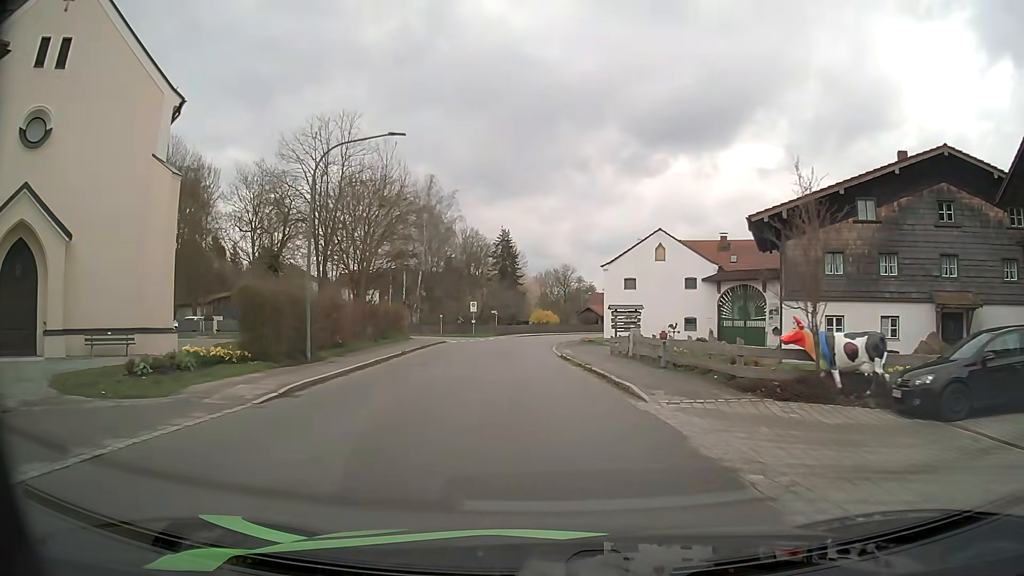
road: tertiary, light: Day
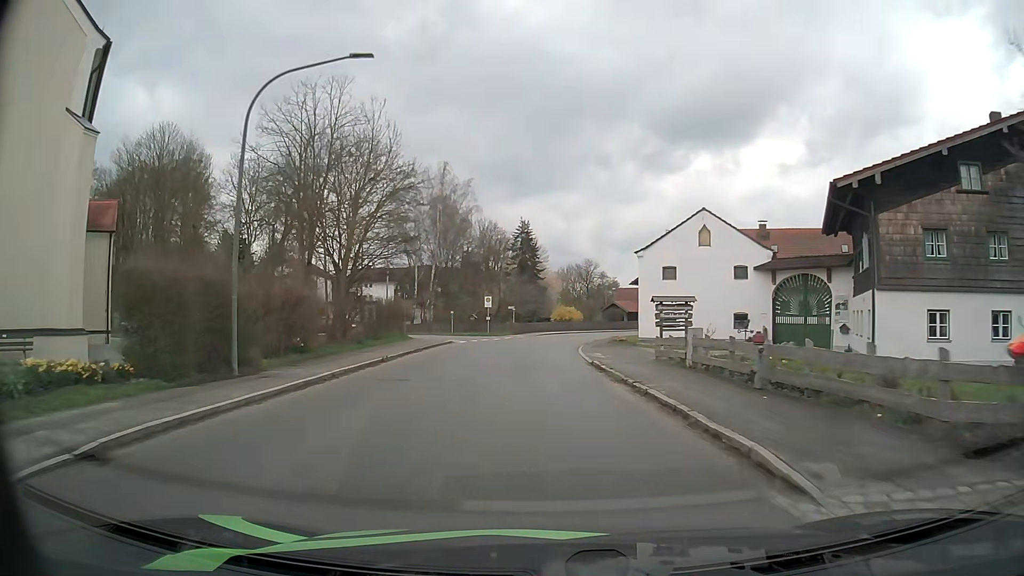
(-0.1, +6.7) m; -2°
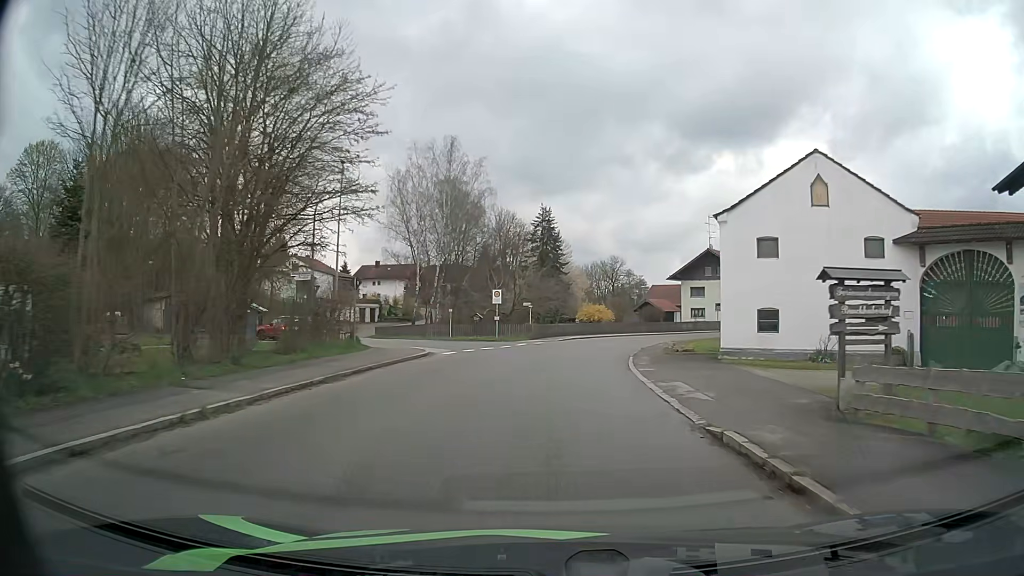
(-0.4, +13.4) m; -2°
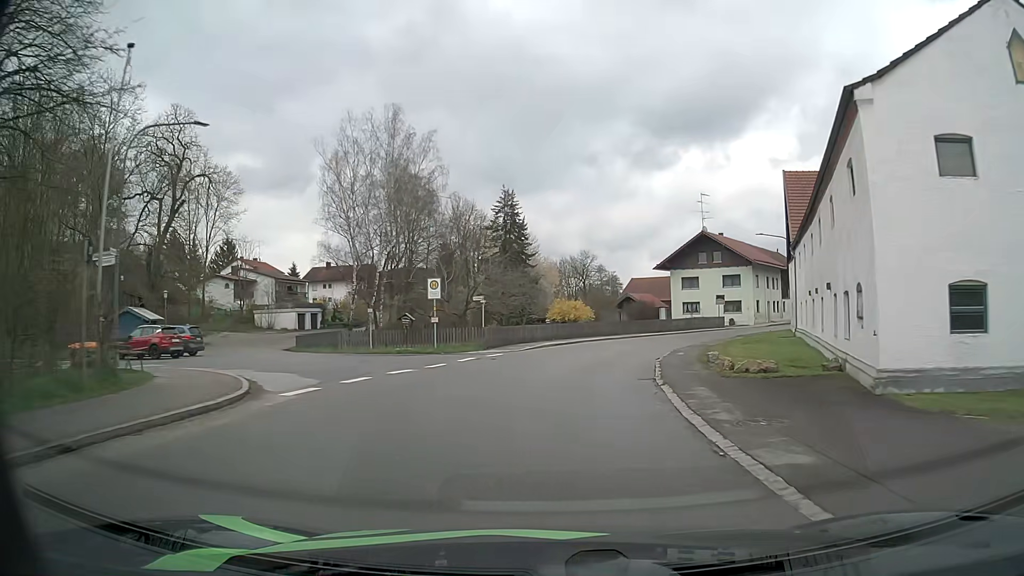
(+0.3, +13.6) m; +3°
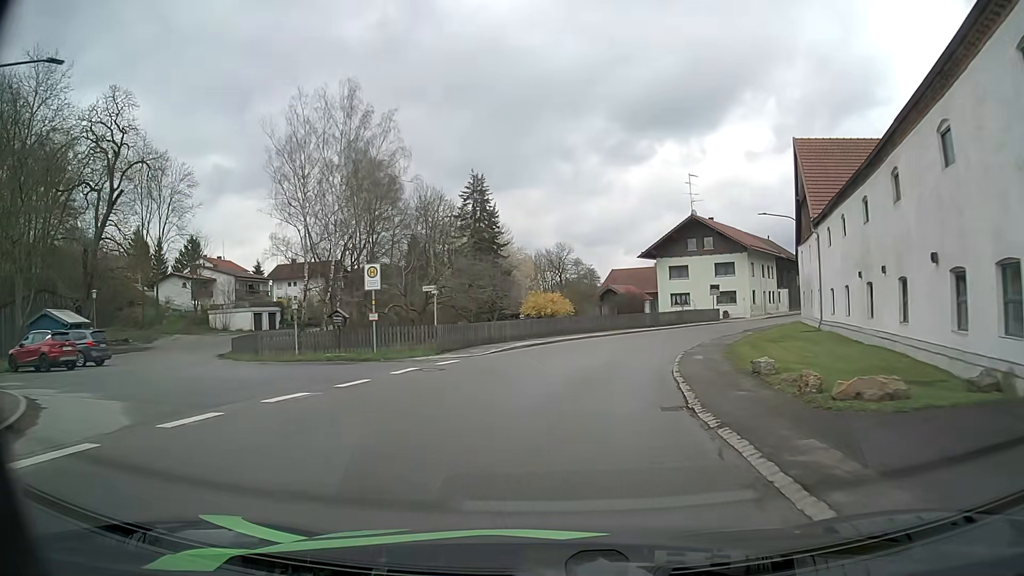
(+0.1, +6.8) m; +1°
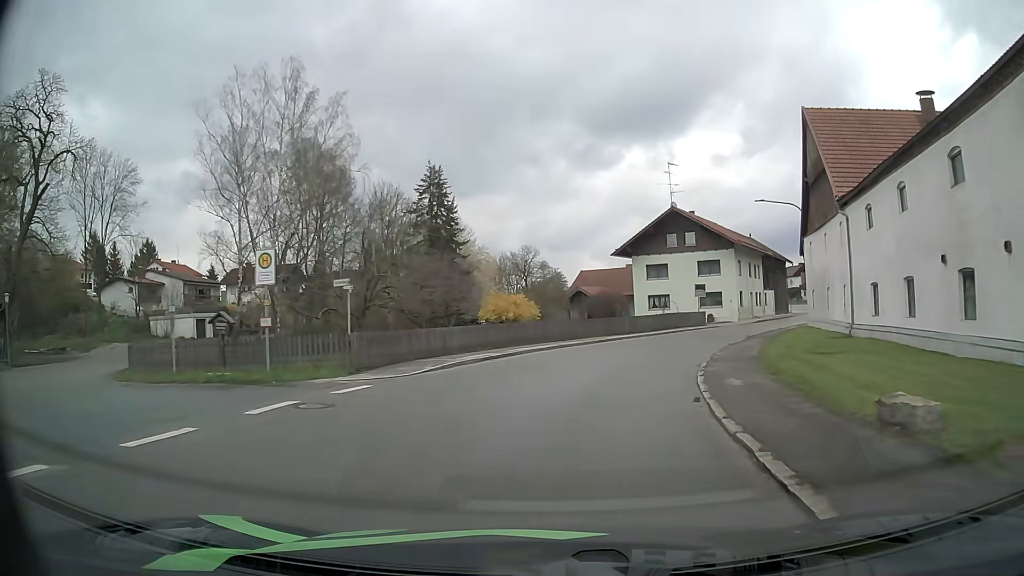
(+0.2, +6.7) m; +3°
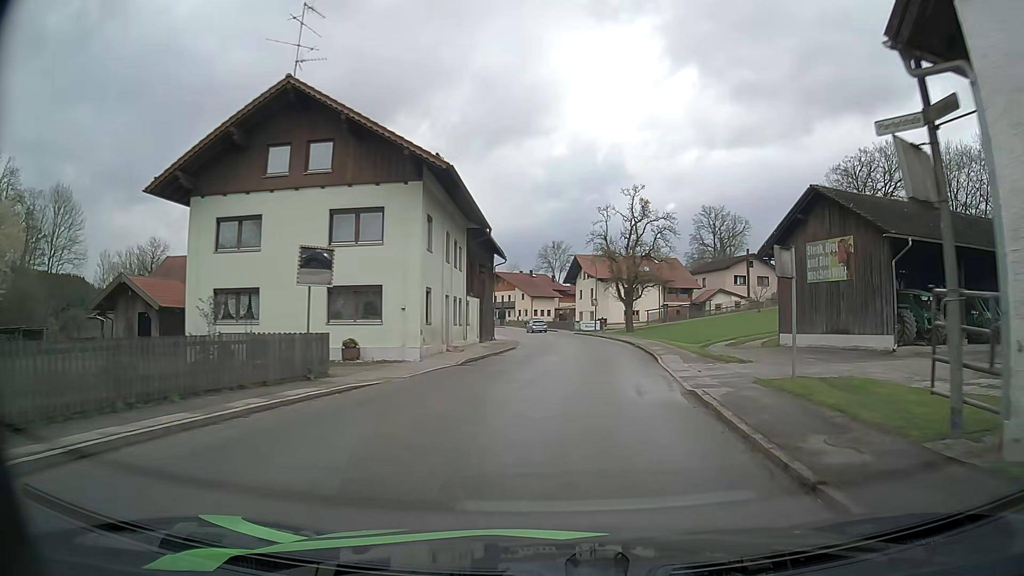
(+8.1, +32.7) m; +29°
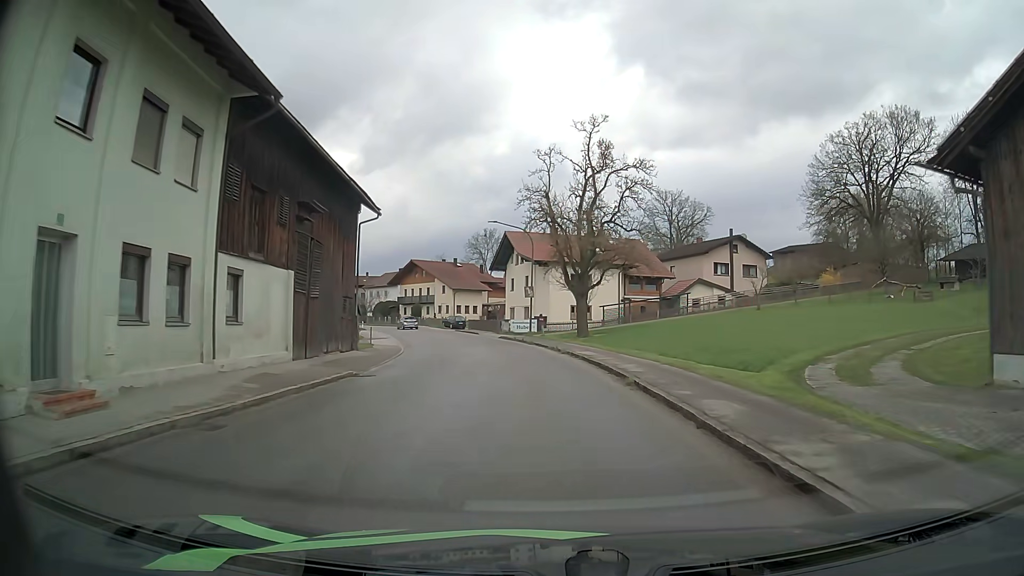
(+1.7, +20.9) m; +6°
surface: asphalt
(0, +10) (-1, +20) (-2, +30) (-4, +40) (-6, +49) (-9, +59) (-13, +68) (-17, +77) (-22, +86) (-27, +95) m
